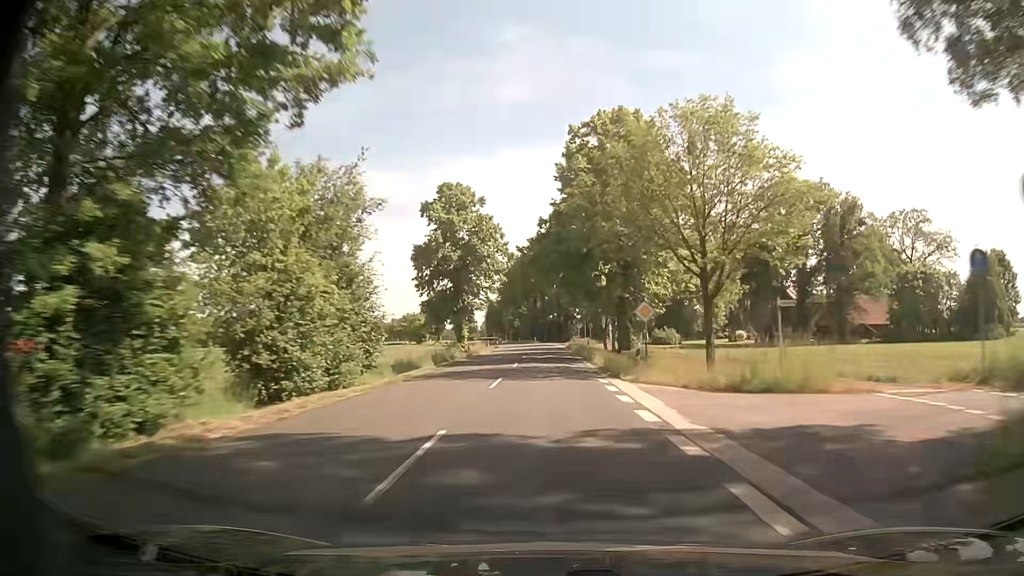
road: secondary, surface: asphalt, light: Day
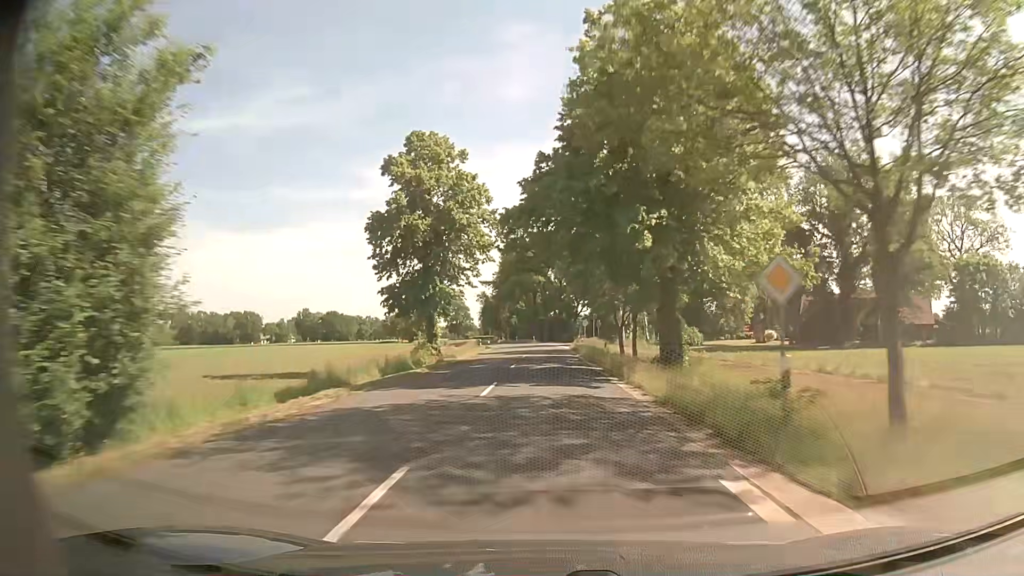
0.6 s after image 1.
(0.0, +14.7) m; 0°
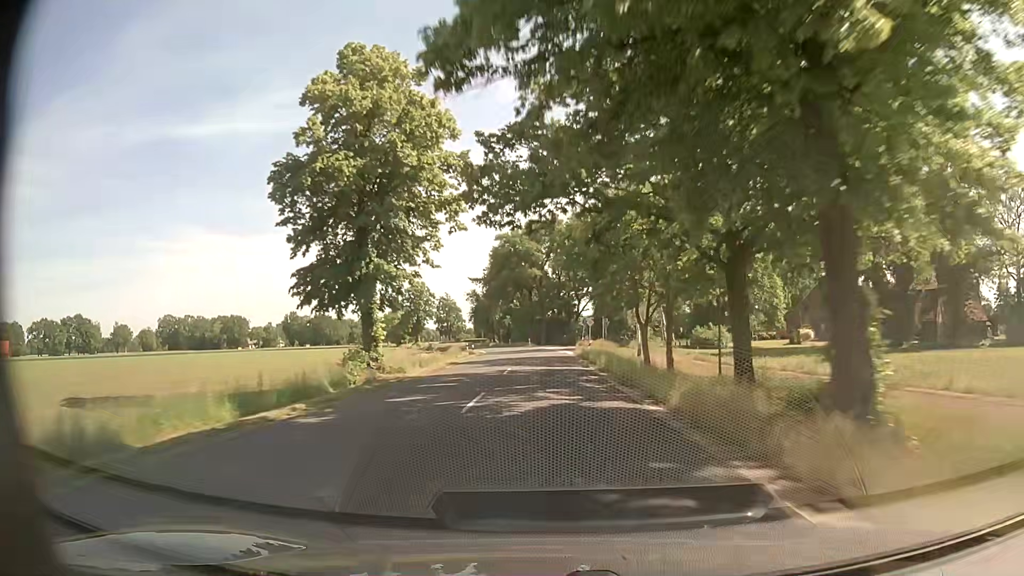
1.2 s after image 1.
(0.0, +14.6) m; 0°
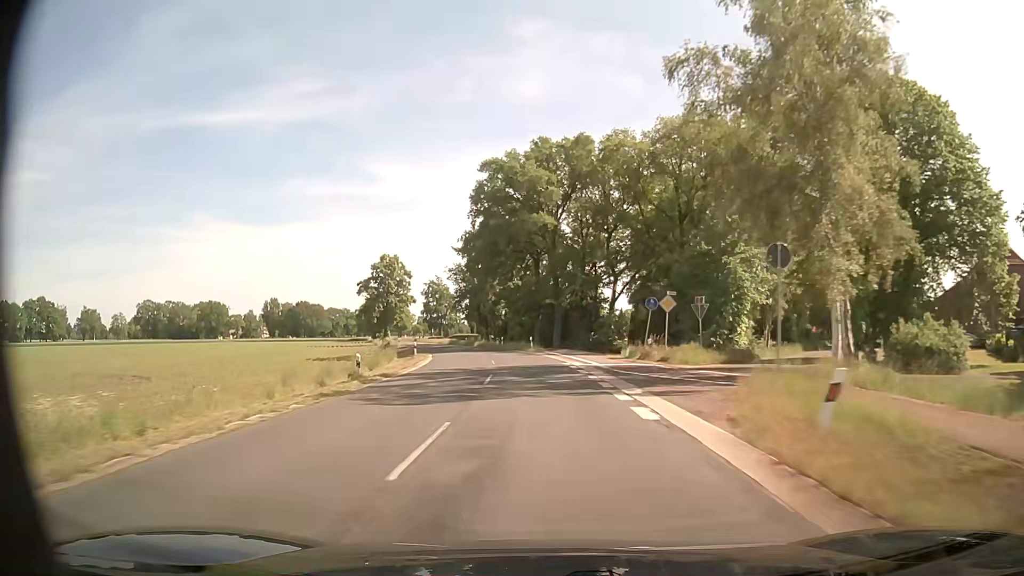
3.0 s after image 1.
(0.0, +41.4) m; -1°
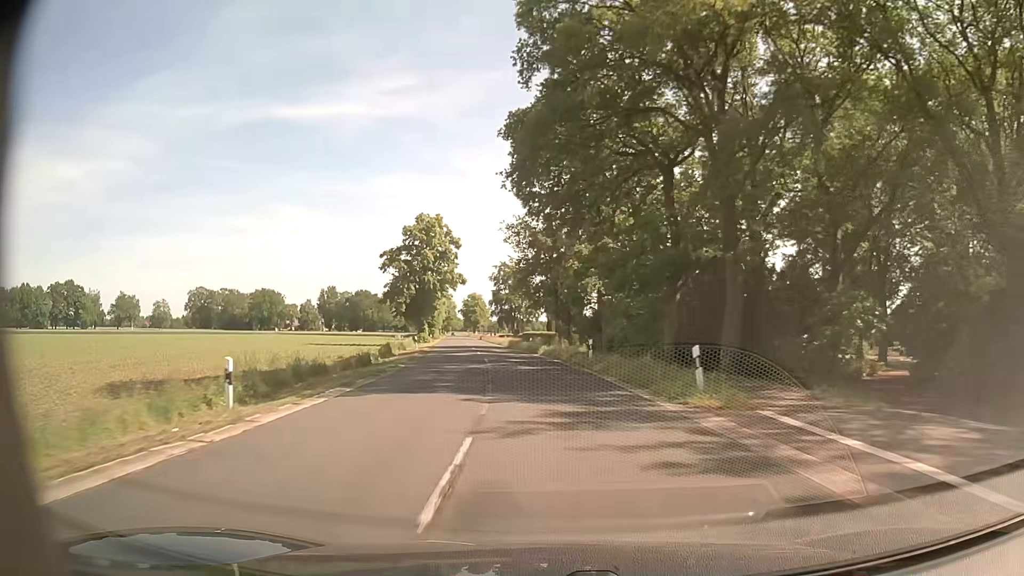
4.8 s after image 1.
(-2.1, +37.4) m; -8°
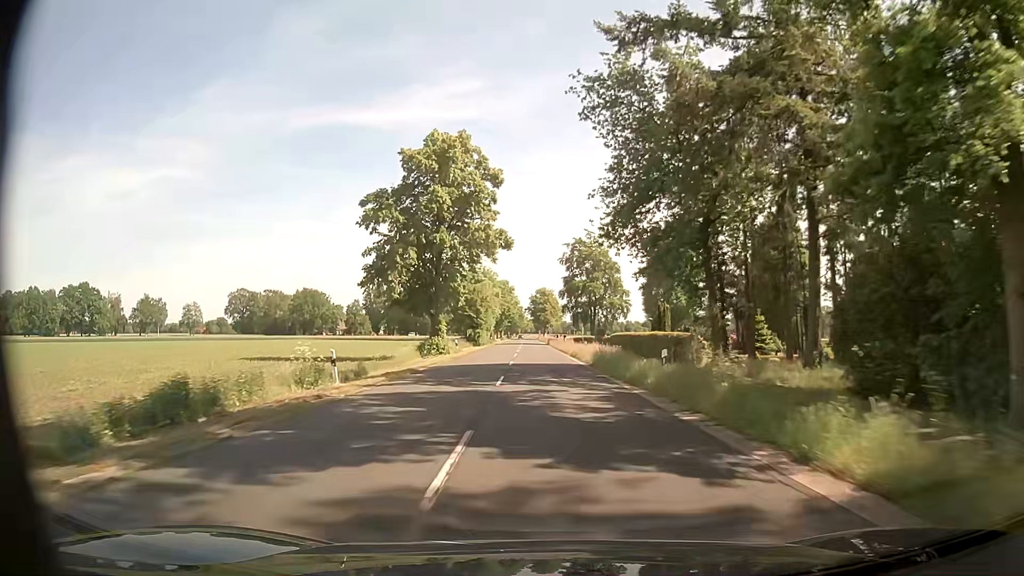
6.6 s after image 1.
(-2.3, +35.4) m; -7°
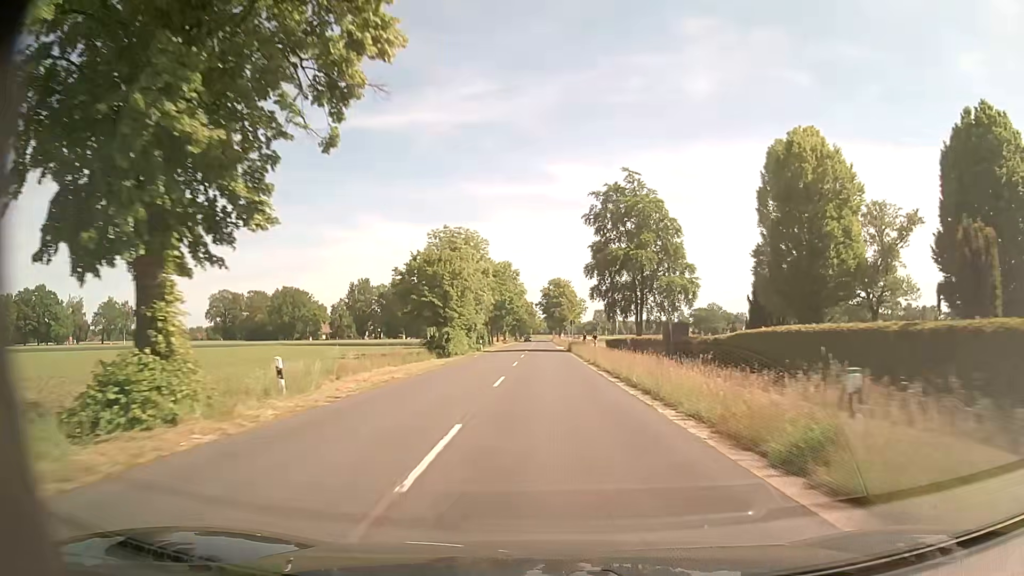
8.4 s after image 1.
(-0.2, +35.5) m; -1°
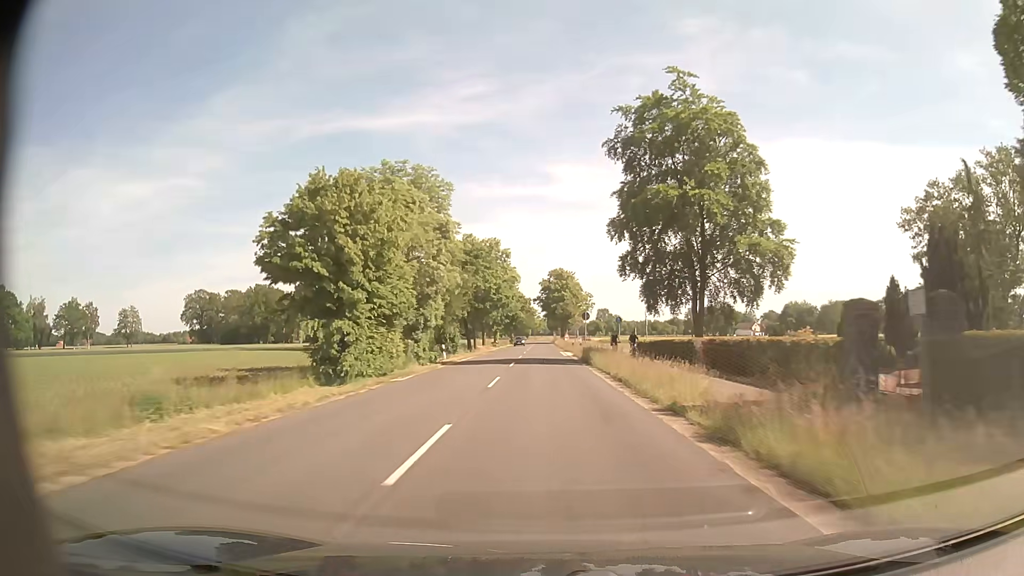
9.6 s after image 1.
(0.0, +23.9) m; 0°
(0, +10) (0, +20) (0, +30) (0, +40) (0, +50) (0, +60) (-1, +70) (-1, +80) (-1, +90) (-1, +100) m
